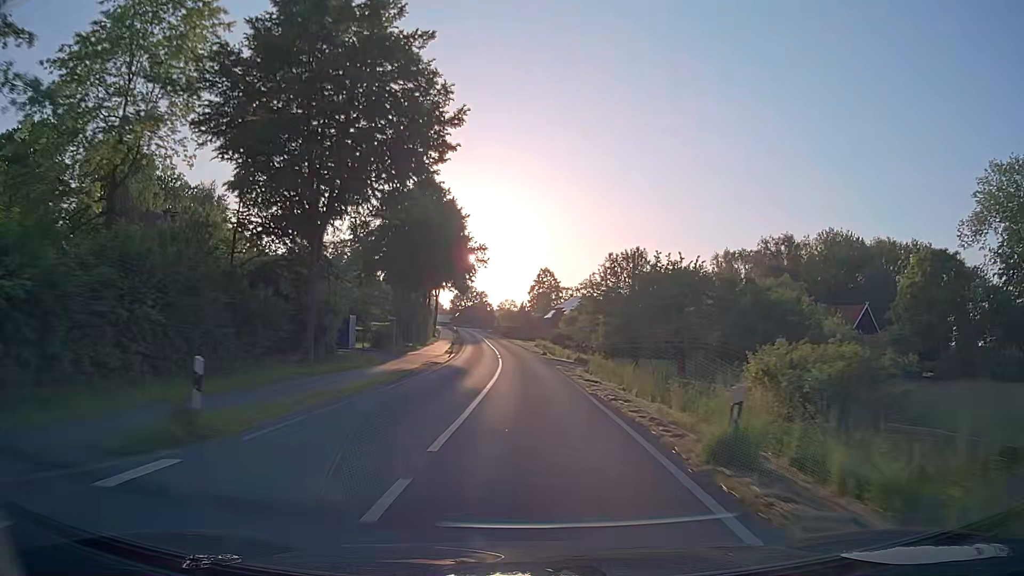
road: secondary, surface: asphalt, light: Day
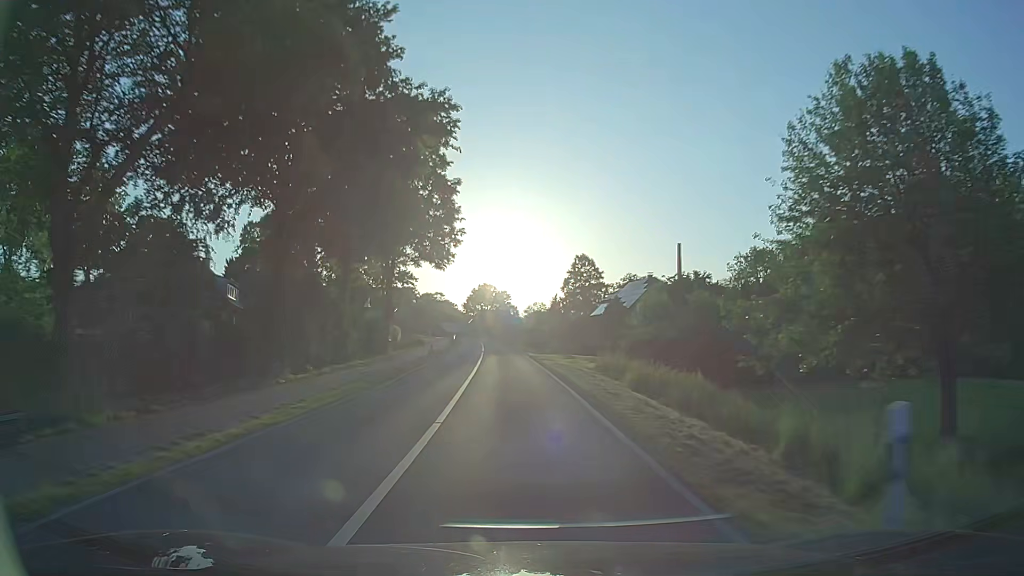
(-0.8, +46.4) m; -3°
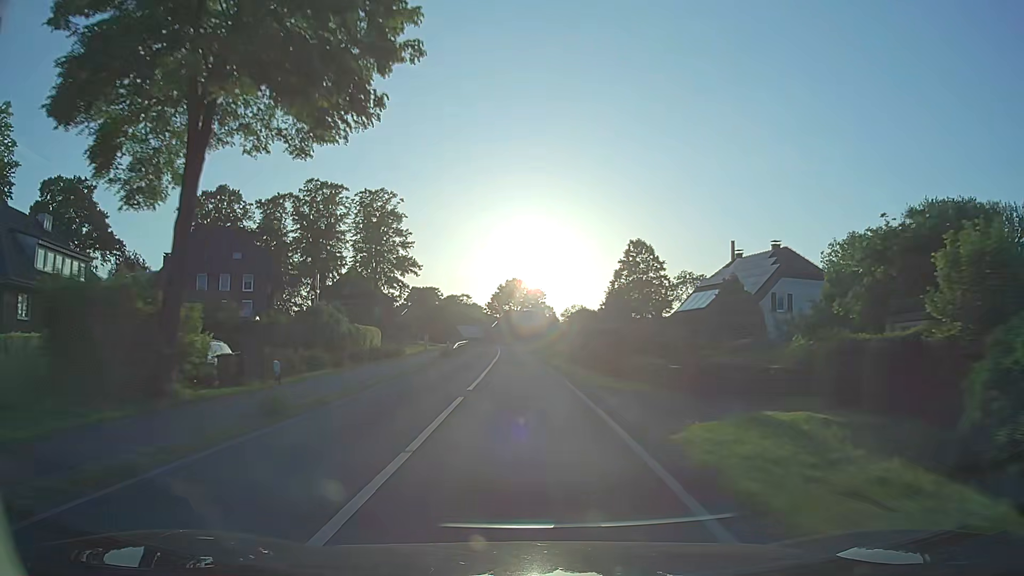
(-0.9, +33.0) m; -3°
